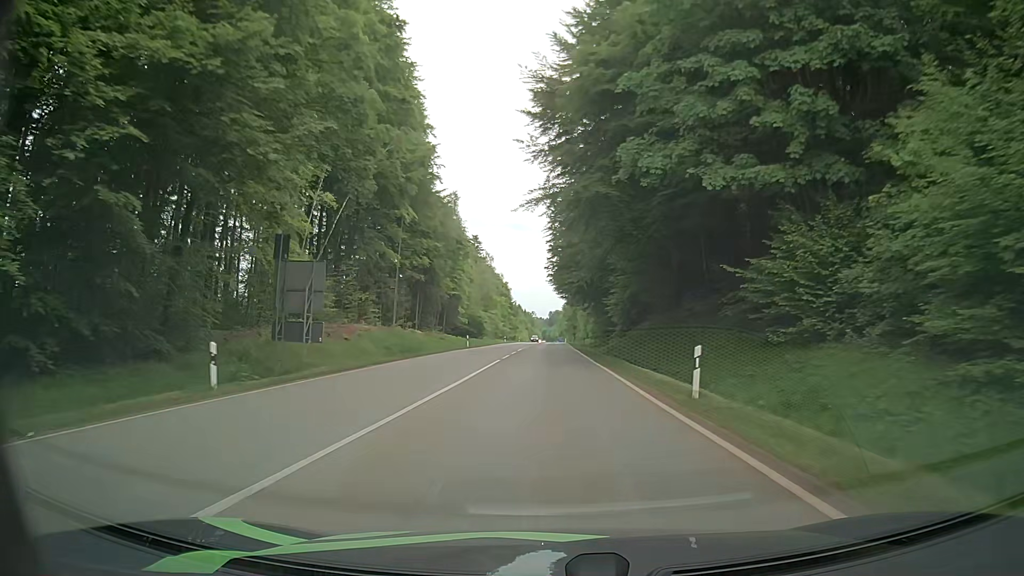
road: secondary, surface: asphalt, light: Day
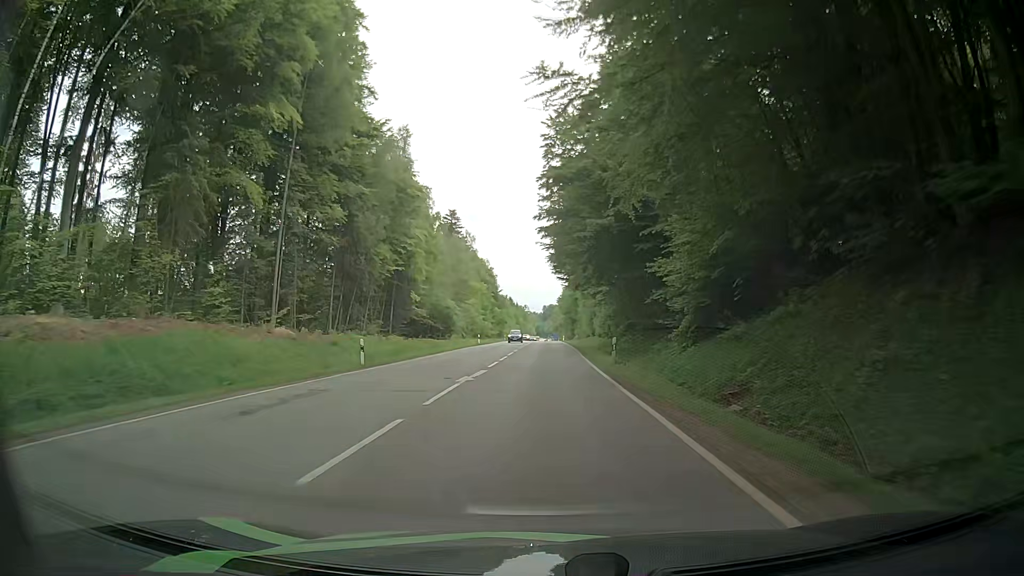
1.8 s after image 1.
(+0.3, +30.7) m; 0°
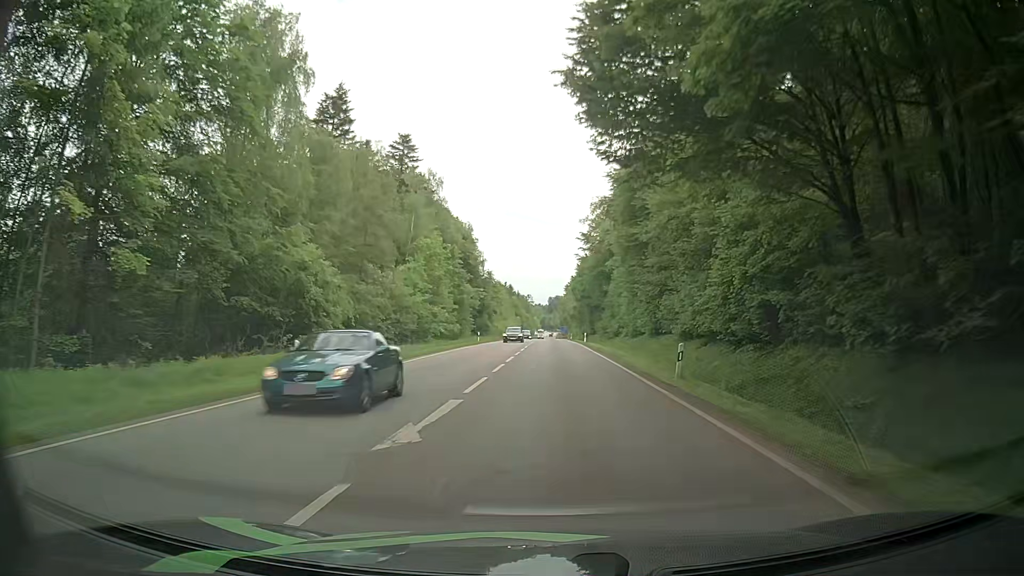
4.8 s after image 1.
(+0.5, +52.2) m; +1°
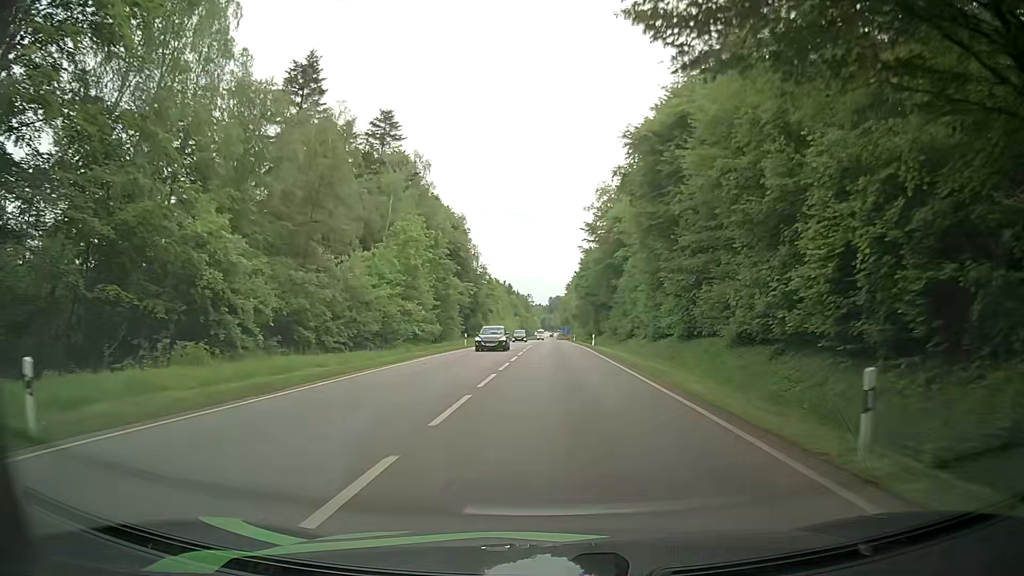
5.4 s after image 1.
(-0.1, +10.7) m; 0°
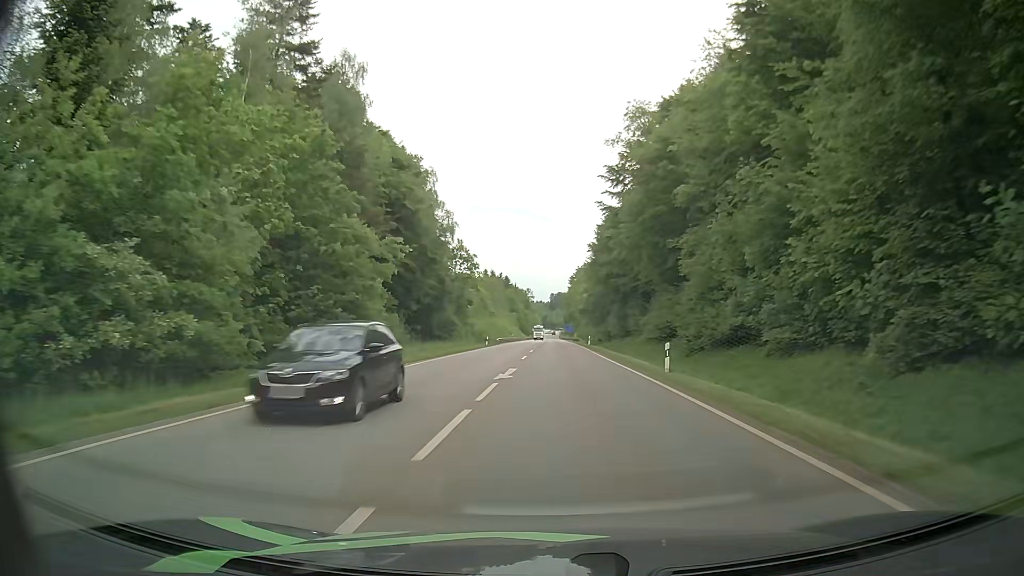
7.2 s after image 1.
(0.0, +32.4) m; 0°
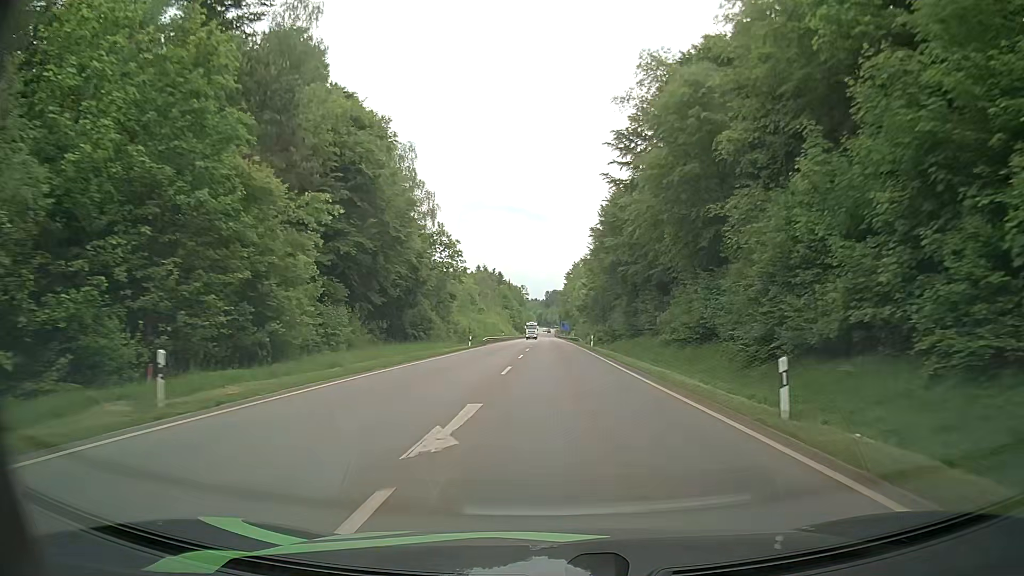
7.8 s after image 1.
(0.0, +11.0) m; +1°
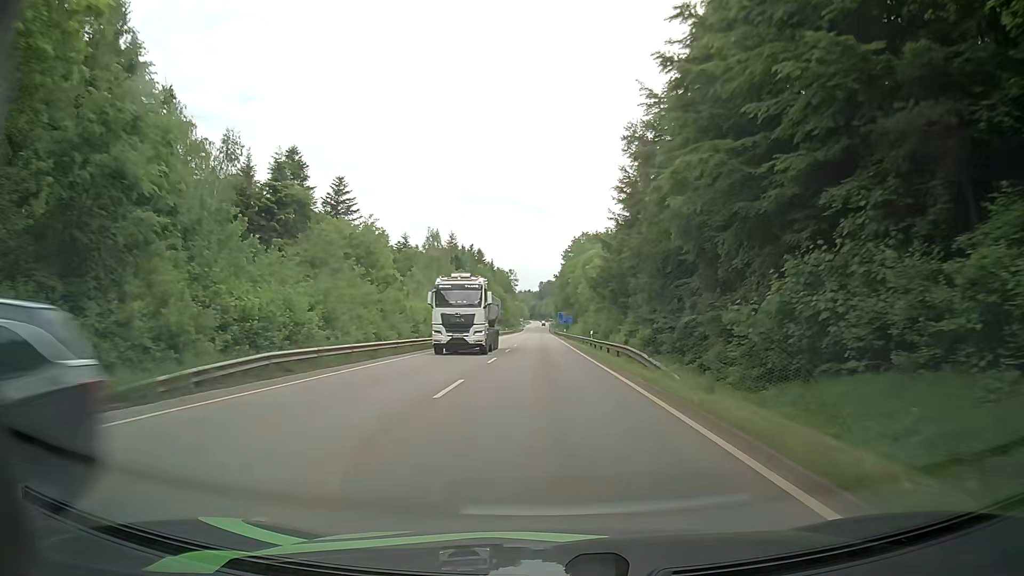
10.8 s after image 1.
(+0.3, +56.2) m; +1°
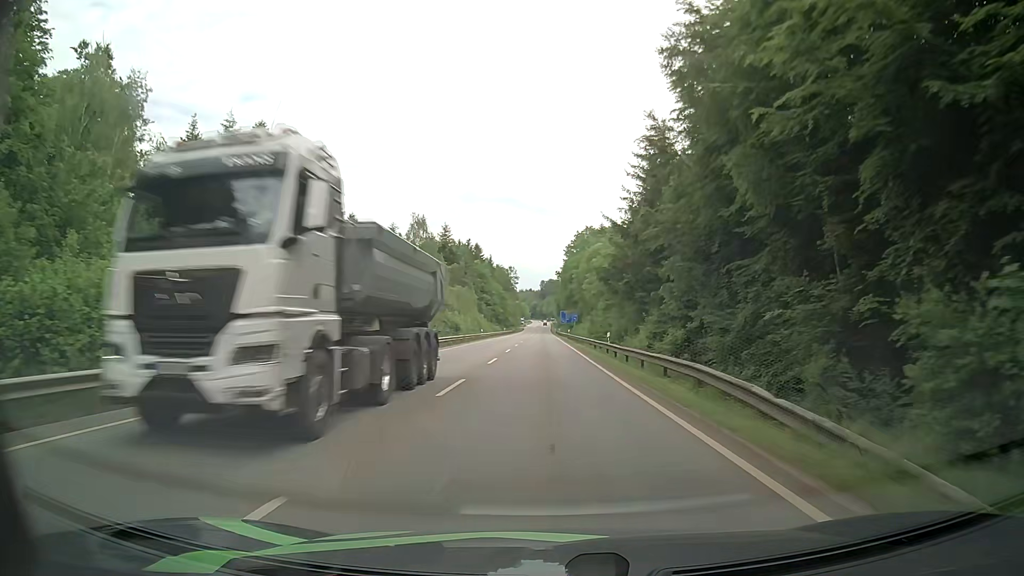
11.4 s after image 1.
(-0.1, +11.5) m; 0°
(0, +10) (0, +20) (0, +30) (0, +40) (-1, +50) (-1, +60) (-1, +70) (-1, +80) (-2, +90) (-2, +100) m
